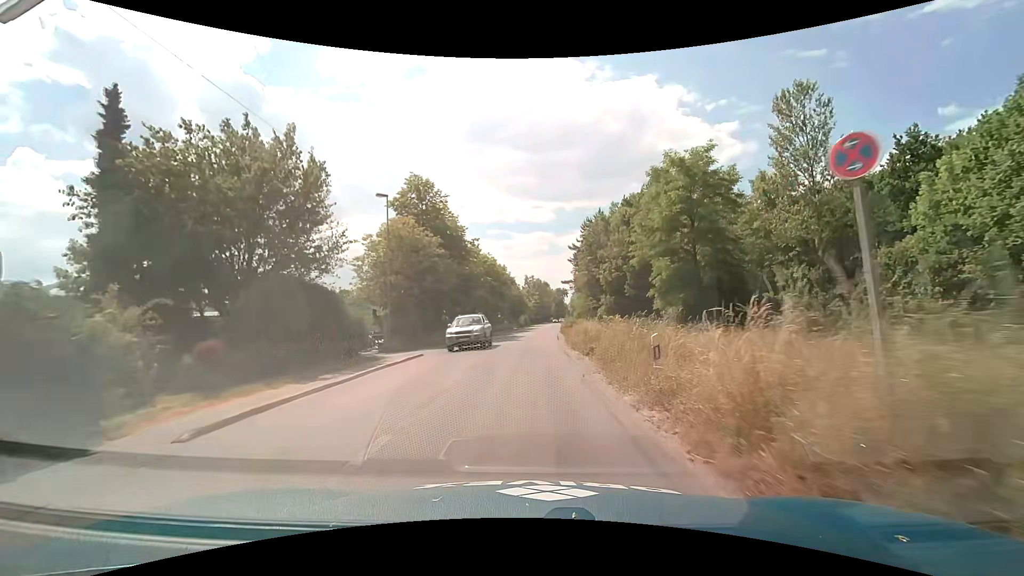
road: residential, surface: asphalt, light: Day
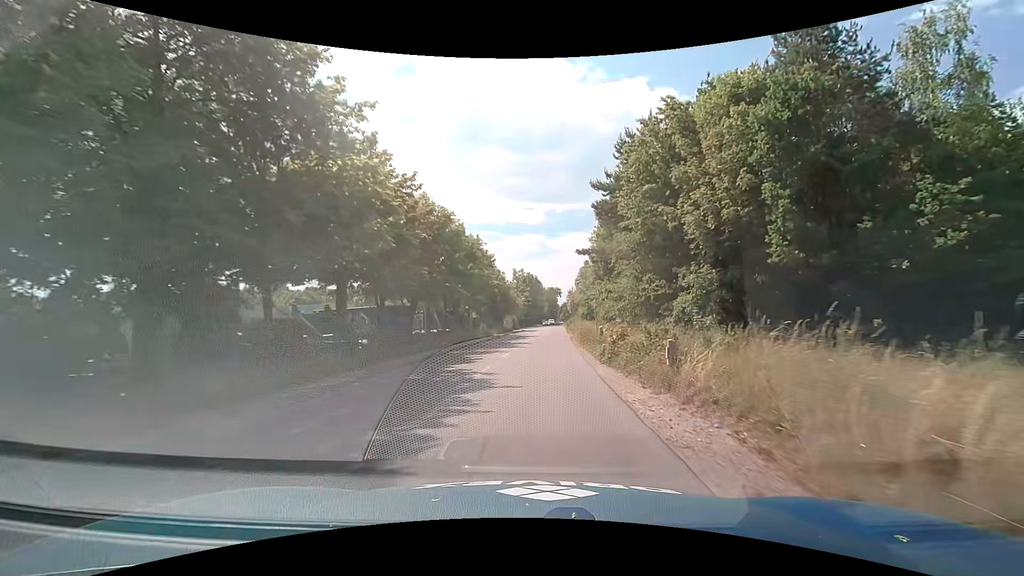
(+0.1, +27.9) m; +1°
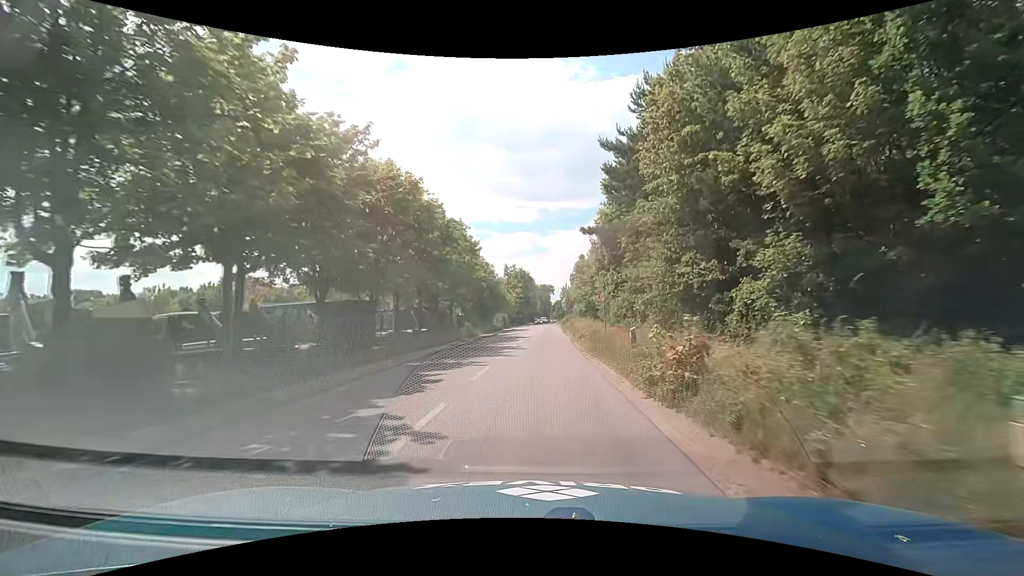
(+0.1, +6.9) m; +1°
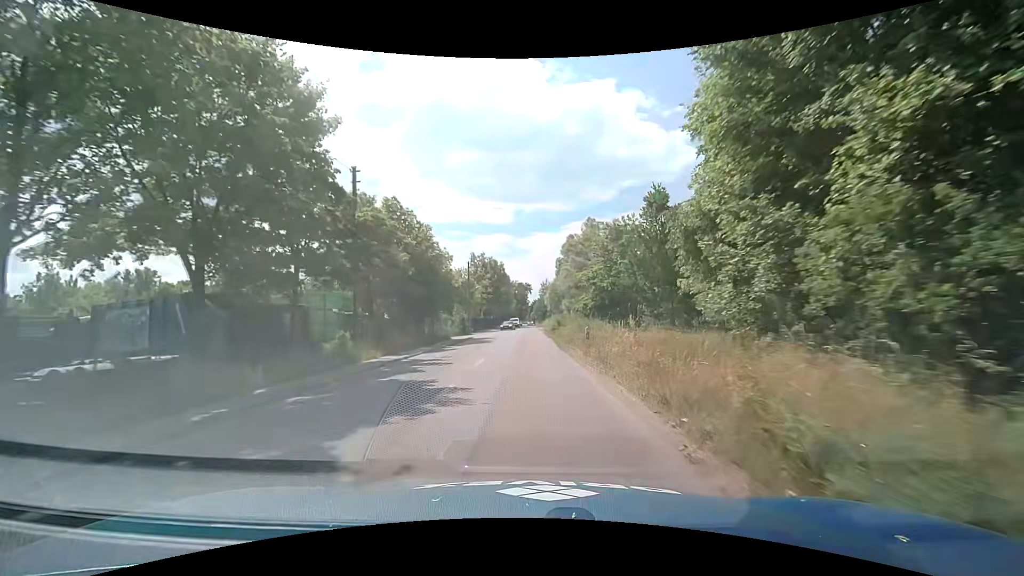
(+0.9, +27.6) m; +3°
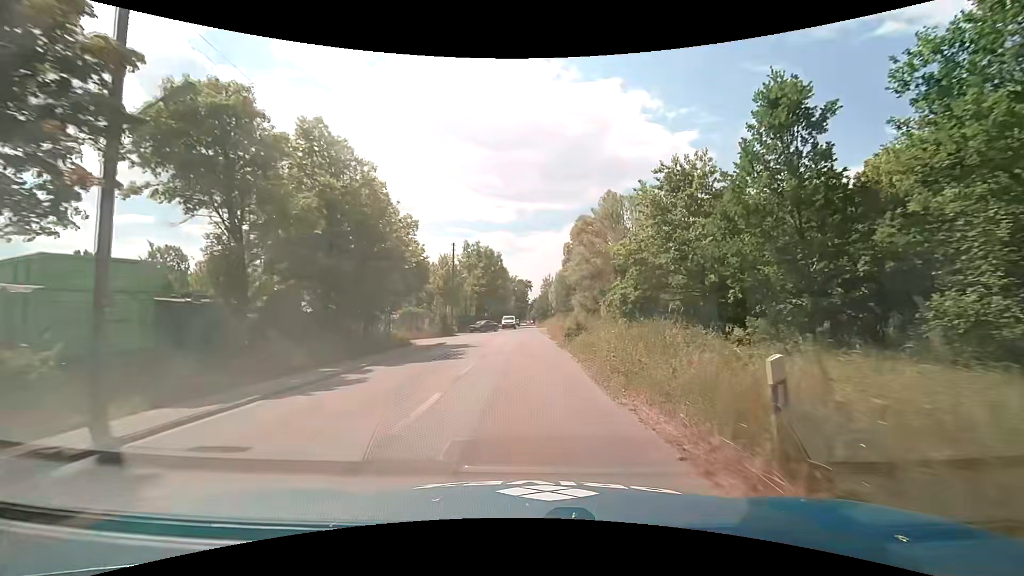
(0.0, +13.8) m; 0°
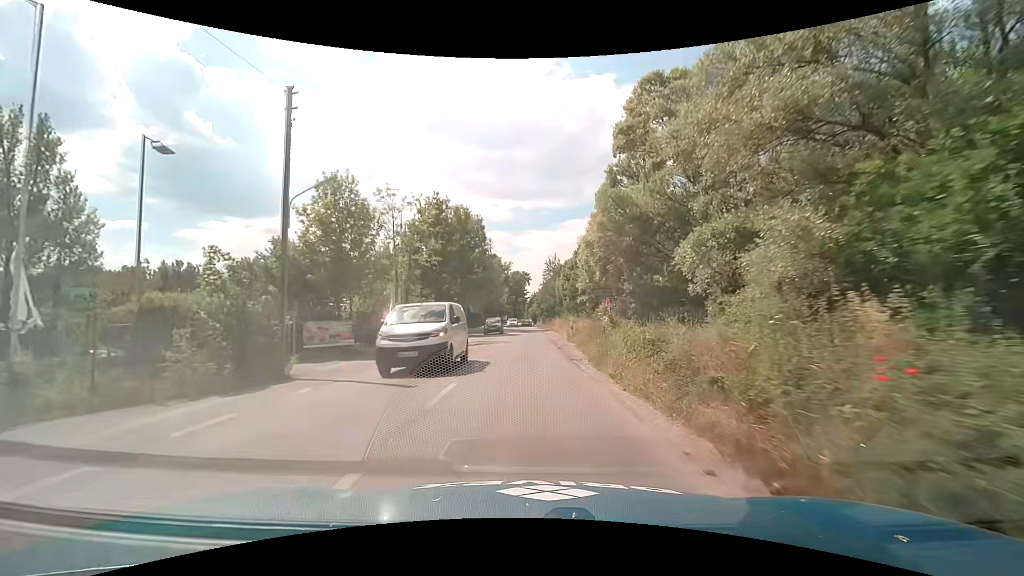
(+0.1, +35.0) m; +1°
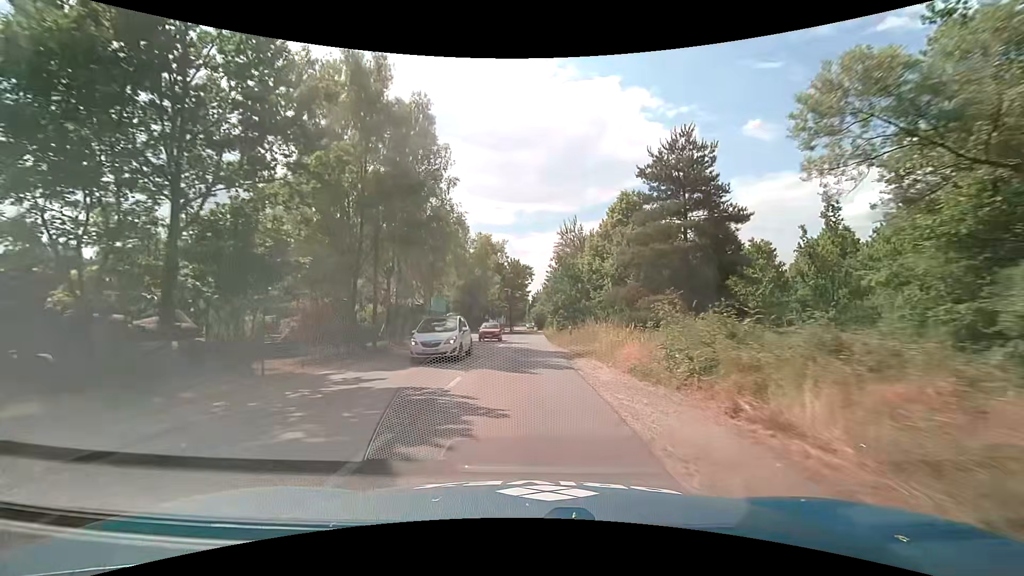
(-0.1, +35.1) m; -1°
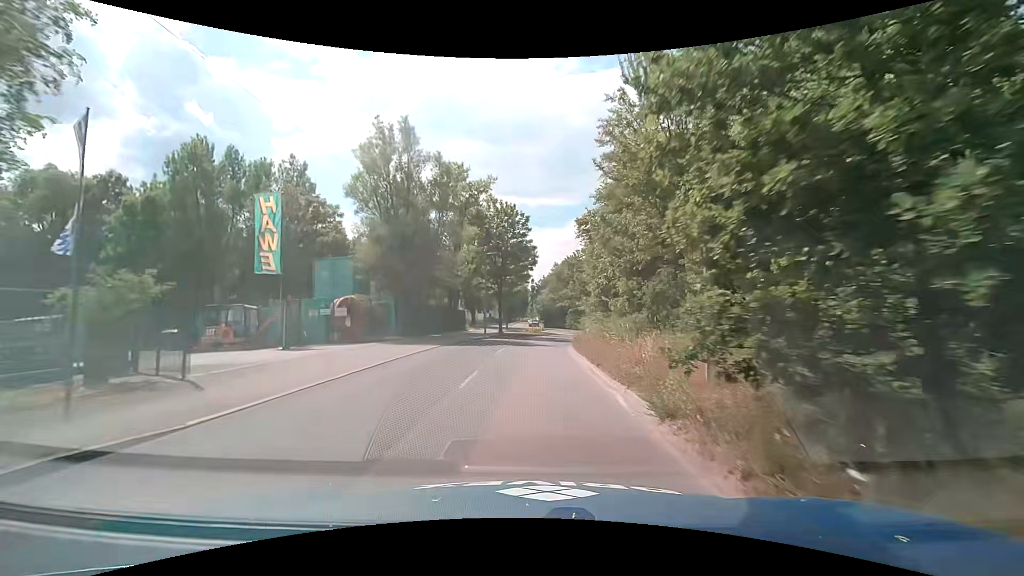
(-0.1, +34.5) m; -1°
(0, +10) (0, +20) (+1, +30) (+4, +40) (+8, +49) (+14, +56) (+23, +62) (+32, +64) (+42, +65) (+52, +63) m
